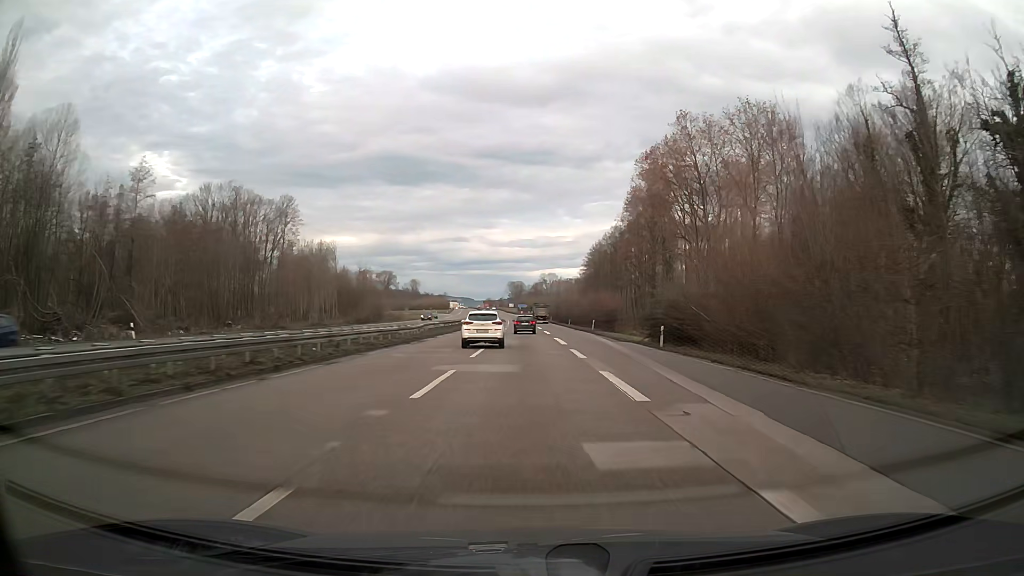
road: trunk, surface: asphalt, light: Day
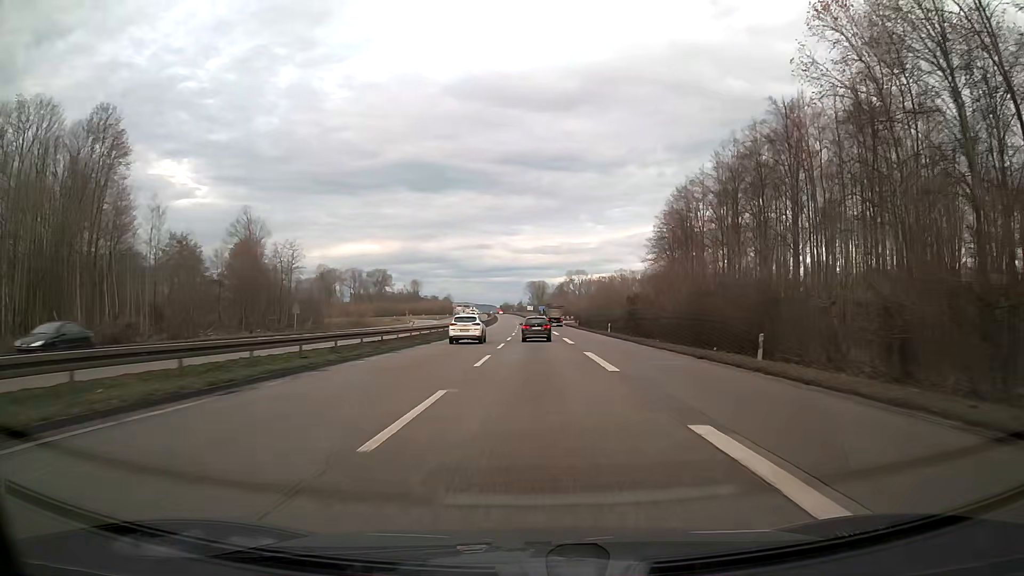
(-1.0, +76.8) m; -2°
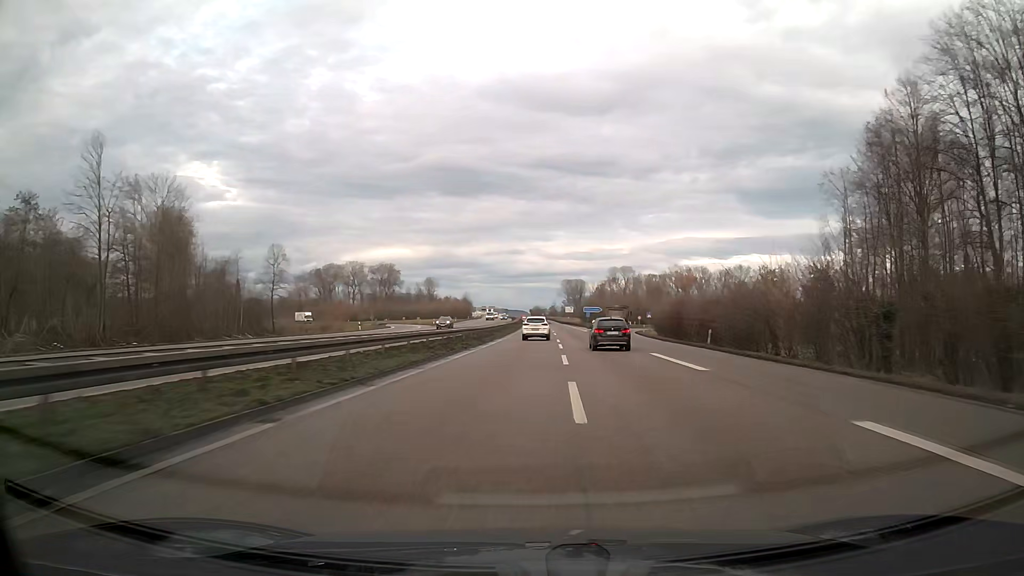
(-1.5, +59.8) m; -2°
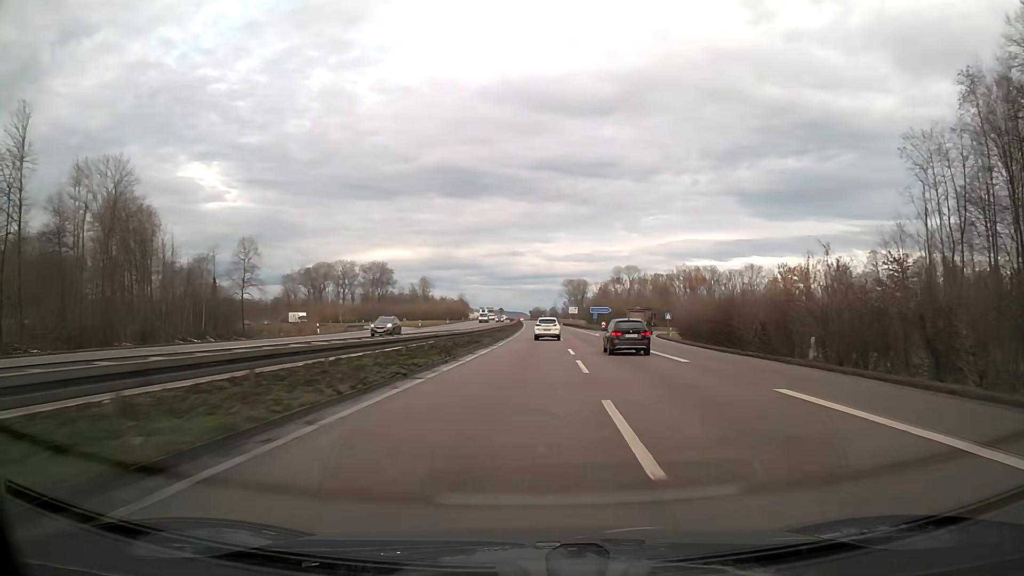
(0.0, +15.2) m; 0°
(0, +10) (0, +20) (0, +30) (0, +40) (0, +50) (0, +60) (0, +70) (0, +80) (0, +90) (0, +100) m
